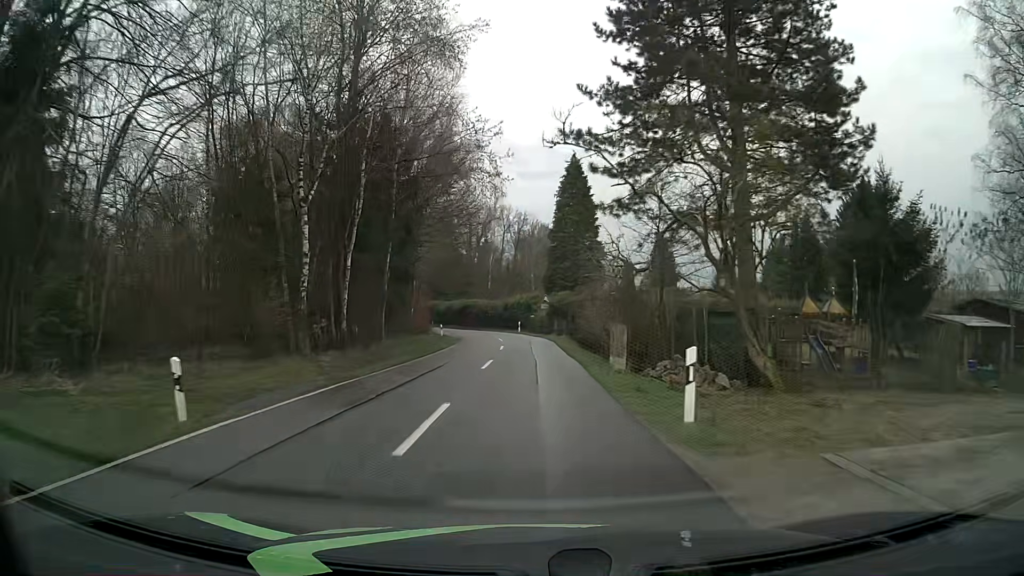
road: tertiary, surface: asphalt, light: Day
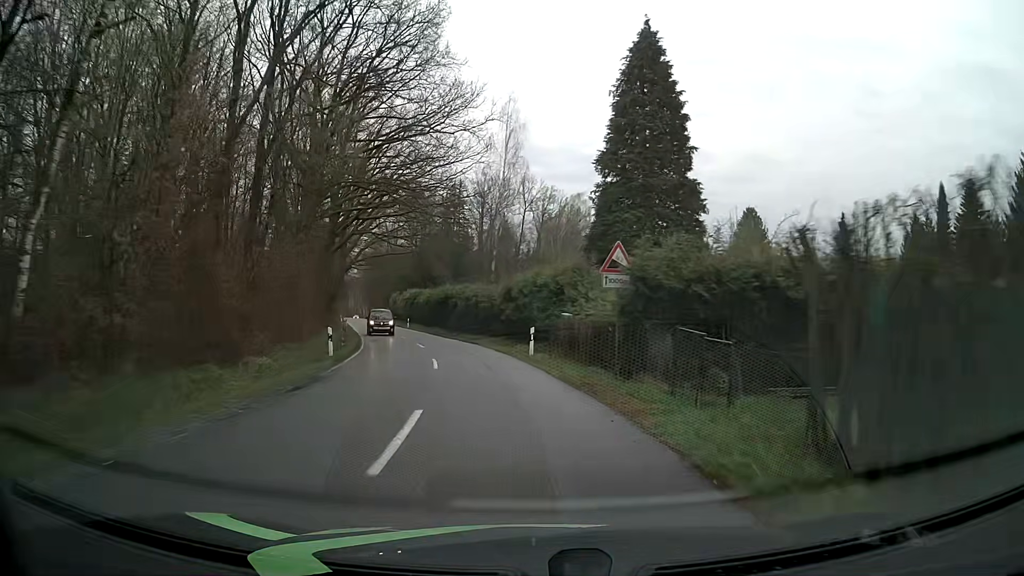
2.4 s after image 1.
(-0.4, +36.3) m; -2°
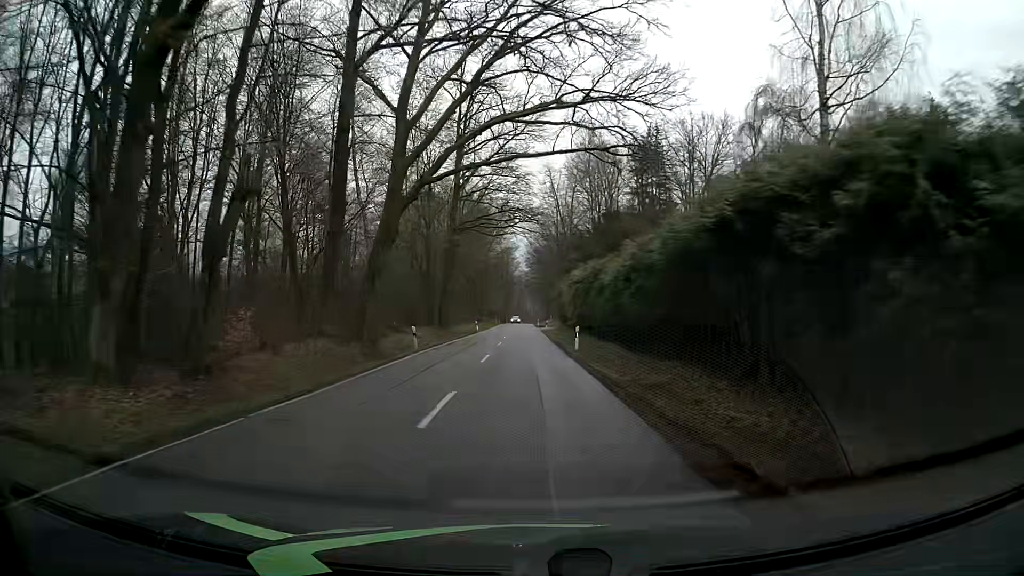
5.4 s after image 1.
(-7.0, +43.5) m; -16°
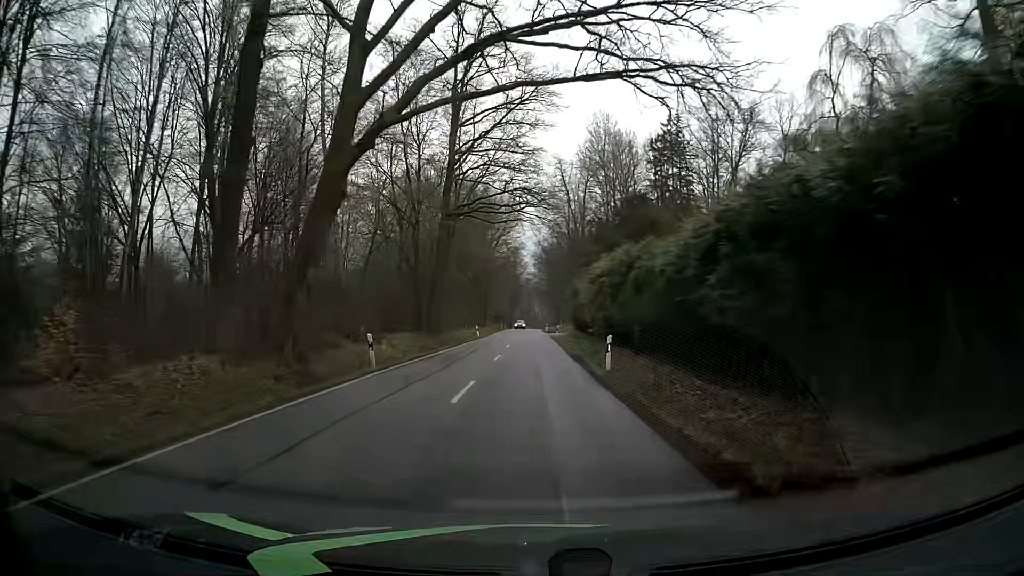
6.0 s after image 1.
(-0.2, +8.9) m; -1°
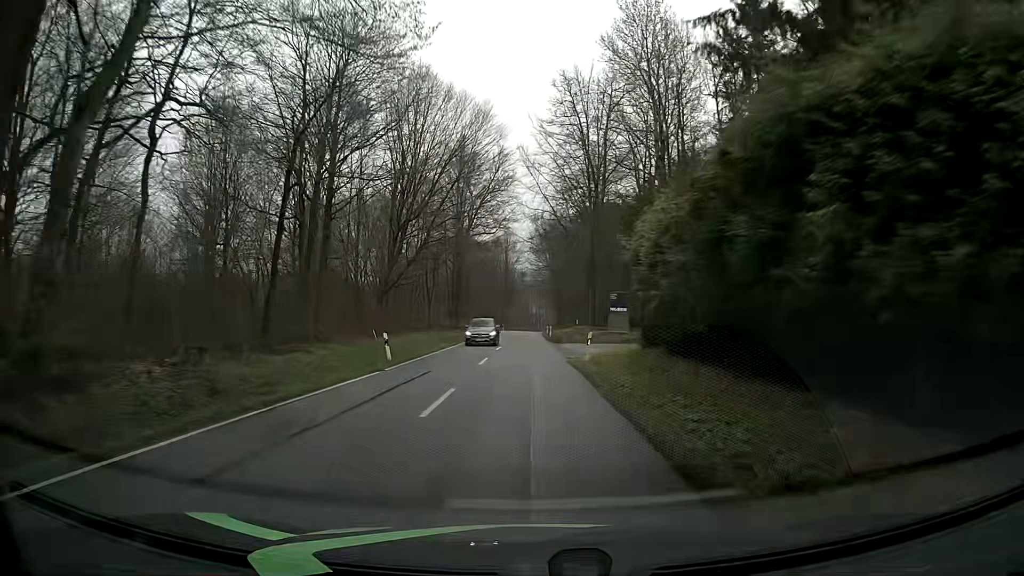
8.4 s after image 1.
(-0.3, +36.5) m; 0°
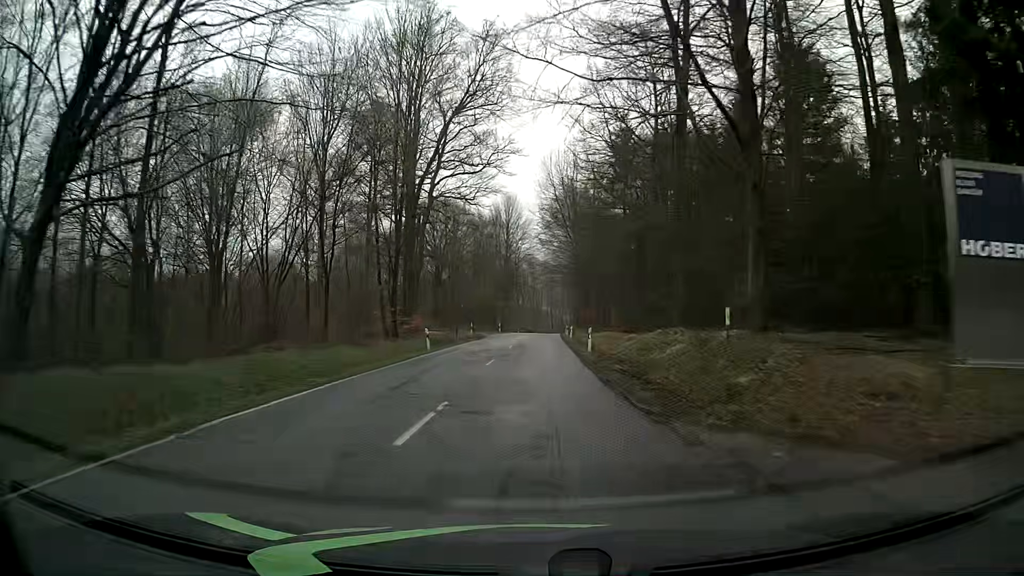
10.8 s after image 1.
(-0.2, +37.1) m; -1°
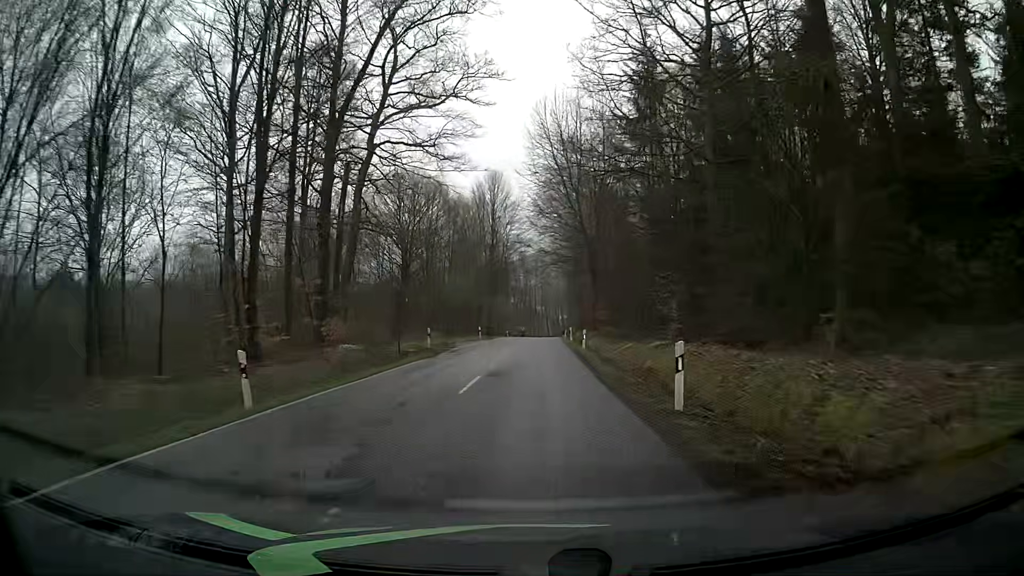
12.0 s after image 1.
(+0.1, +18.4) m; 0°
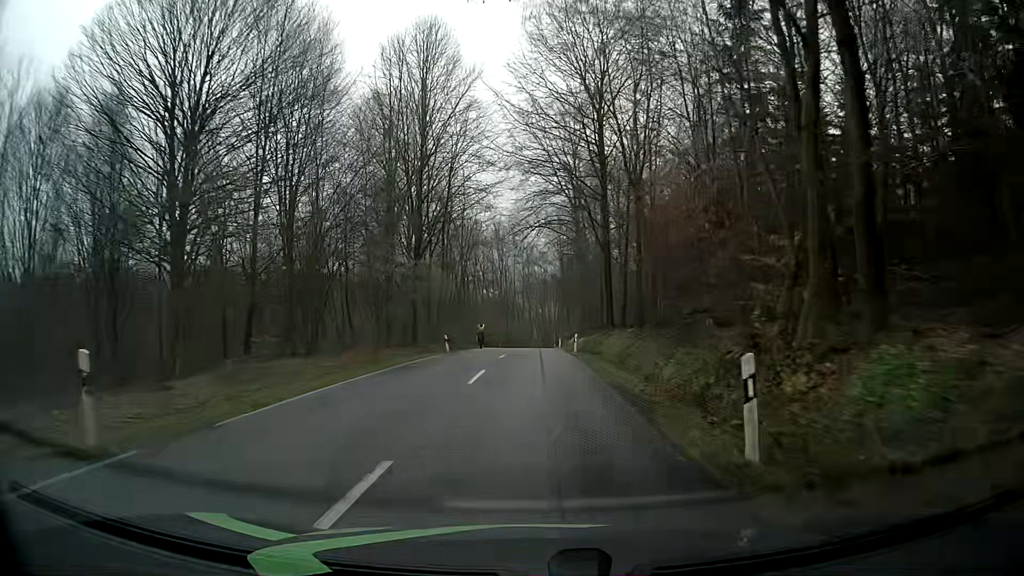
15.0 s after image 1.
(+0.7, +45.4) m; +2°
(0, +10) (0, +20) (0, +30) (0, +40) (-1, +50) (-1, +60) (-1, +70) (-1, +80) (0, +90) (0, +100) m
